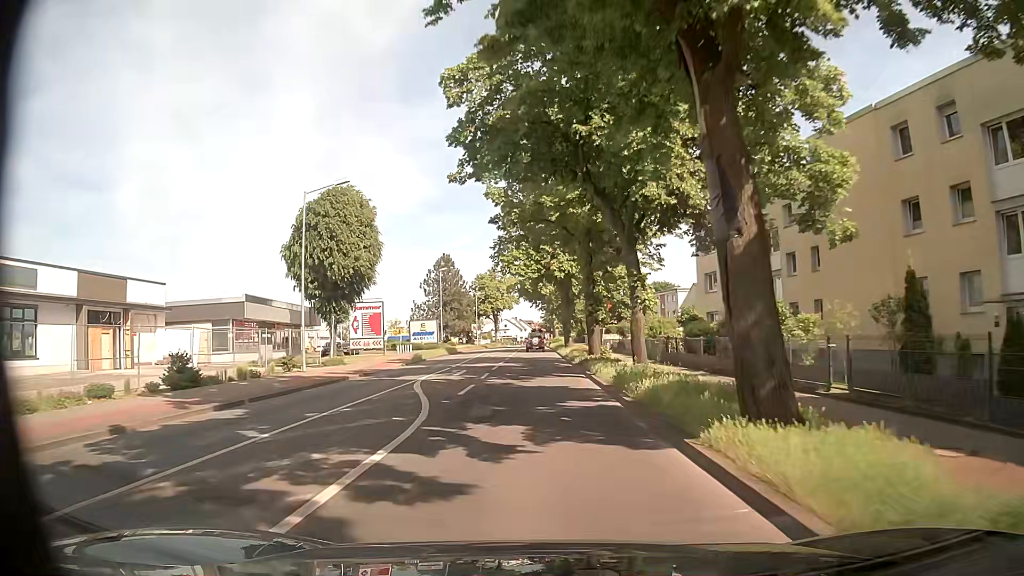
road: secondary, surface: asphalt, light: Day
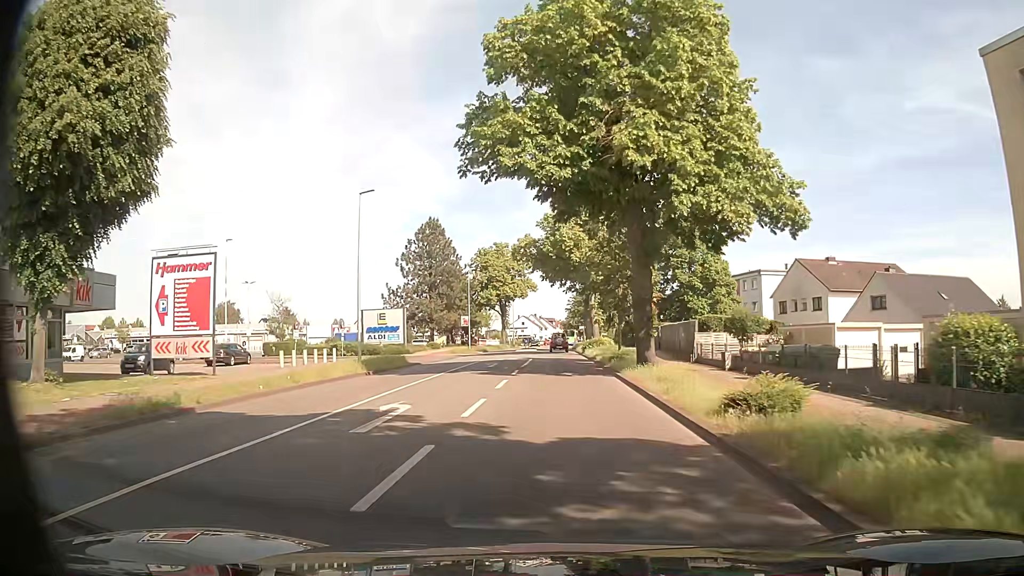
(-0.9, +34.9) m; -3°
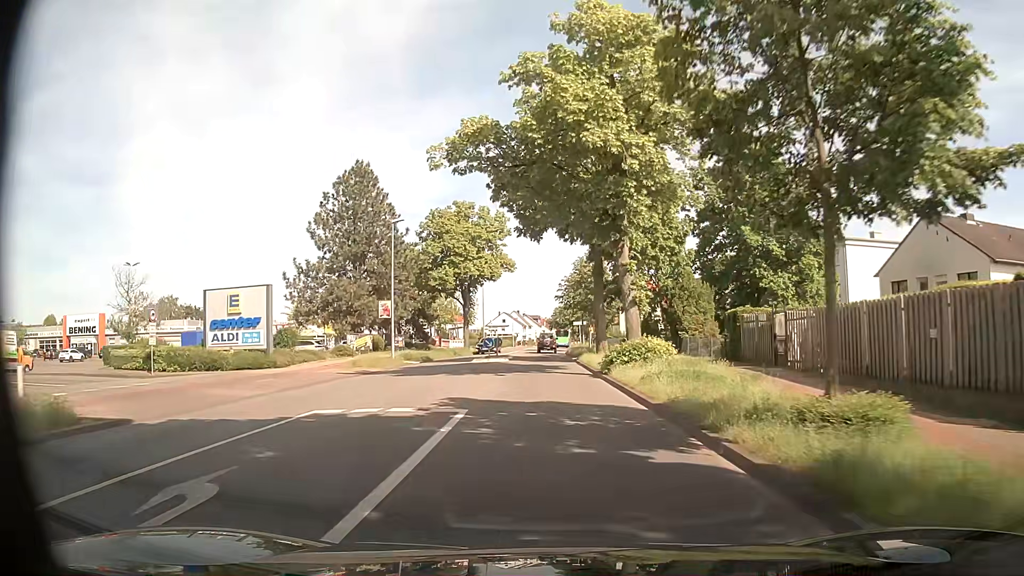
(+0.5, +27.5) m; +3°
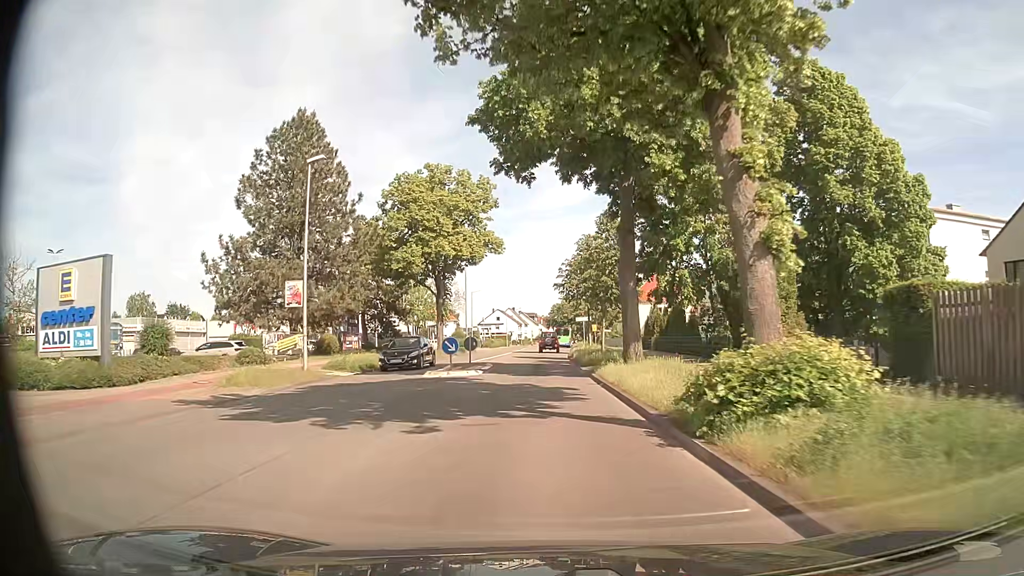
(-0.2, +13.6) m; -1°
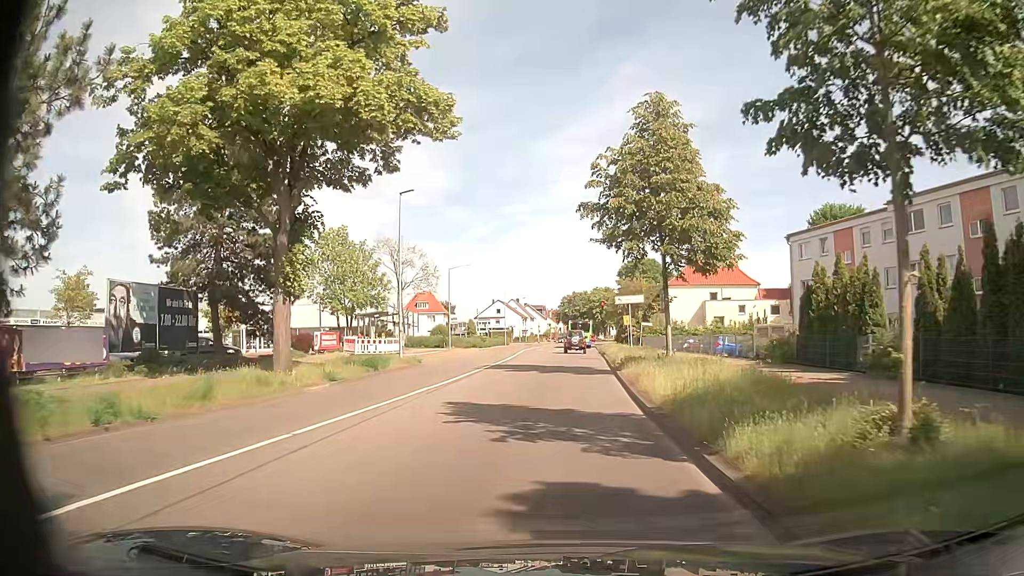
(-0.1, +30.1) m; -1°
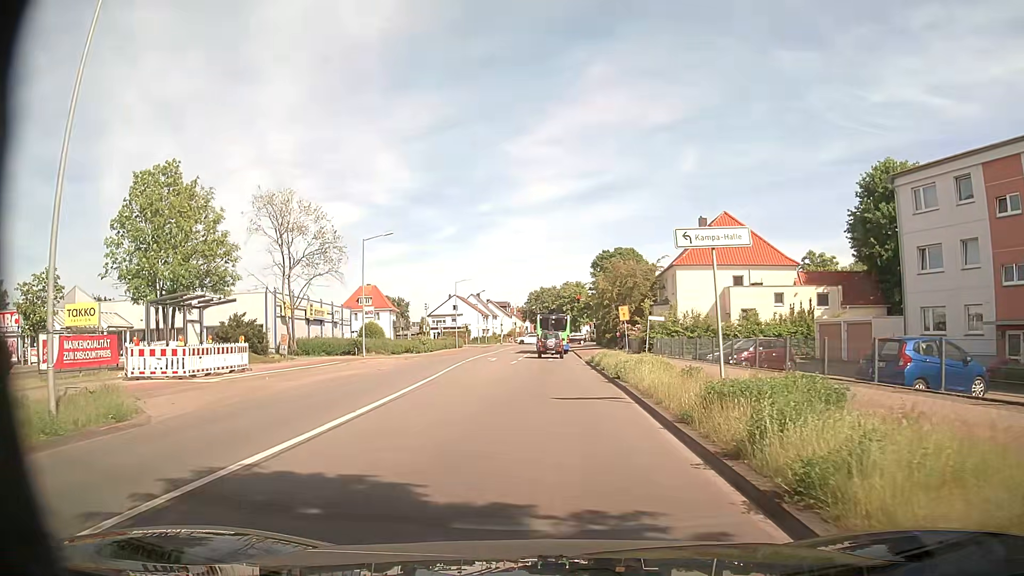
(+0.6, +21.6) m; +3°
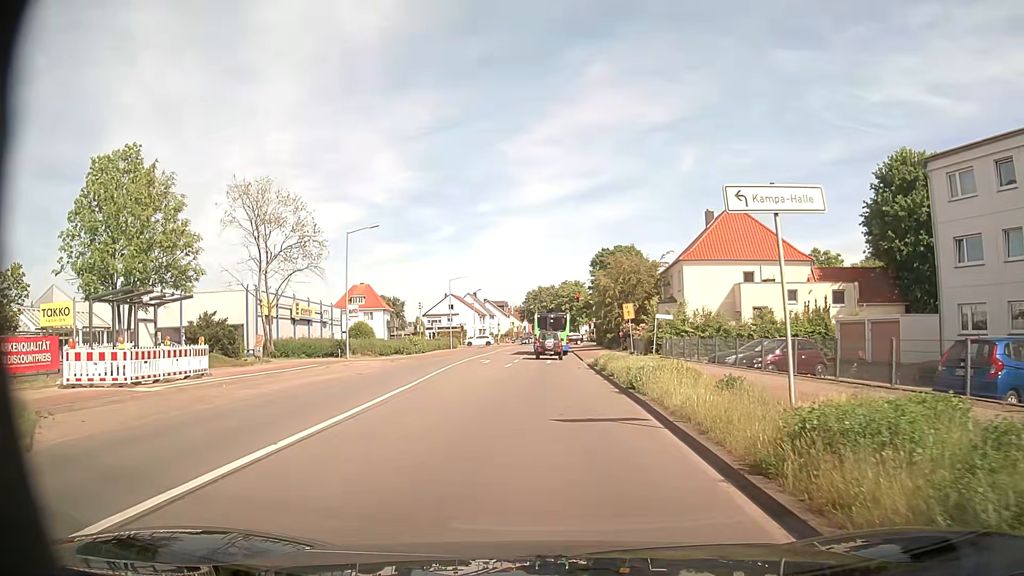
(0.0, +3.5) m; +1°
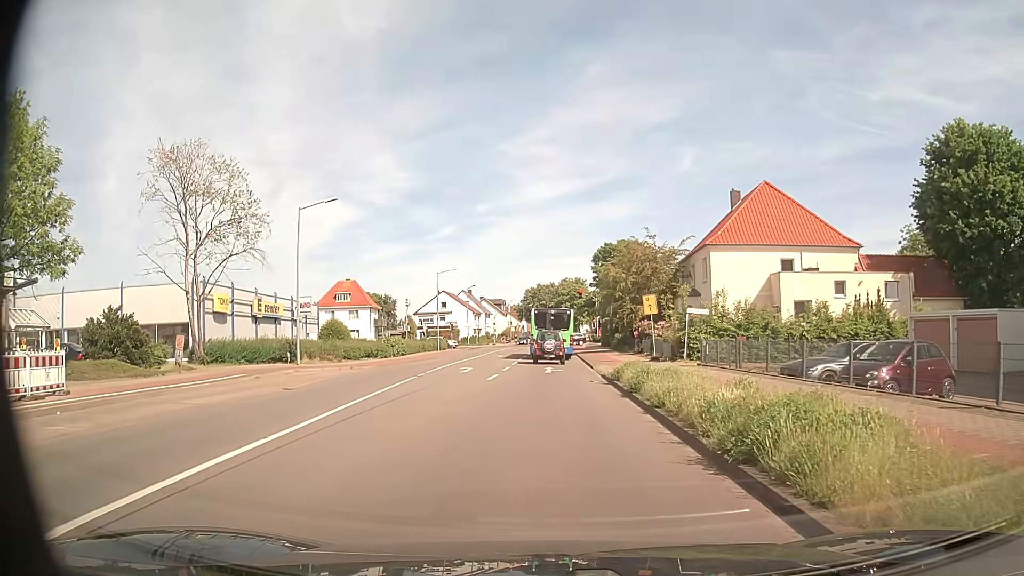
(-0.1, +8.7) m; 0°
(0, +10) (0, +20) (0, +30) (0, +40) (0, +50) (0, +60) (0, +70) (0, +80) (0, +90) (0, +100) m
